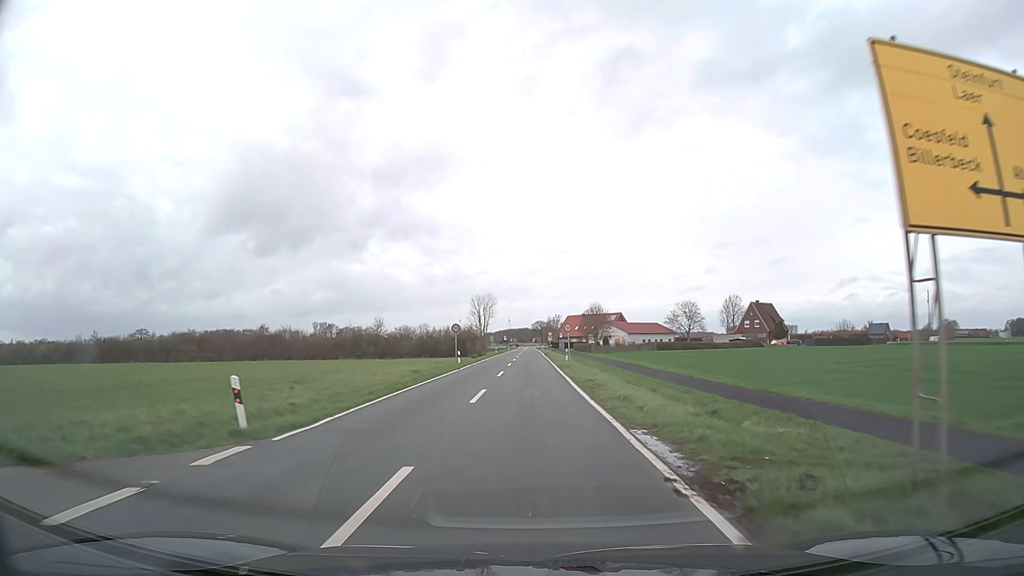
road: secondary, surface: asphalt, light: Day
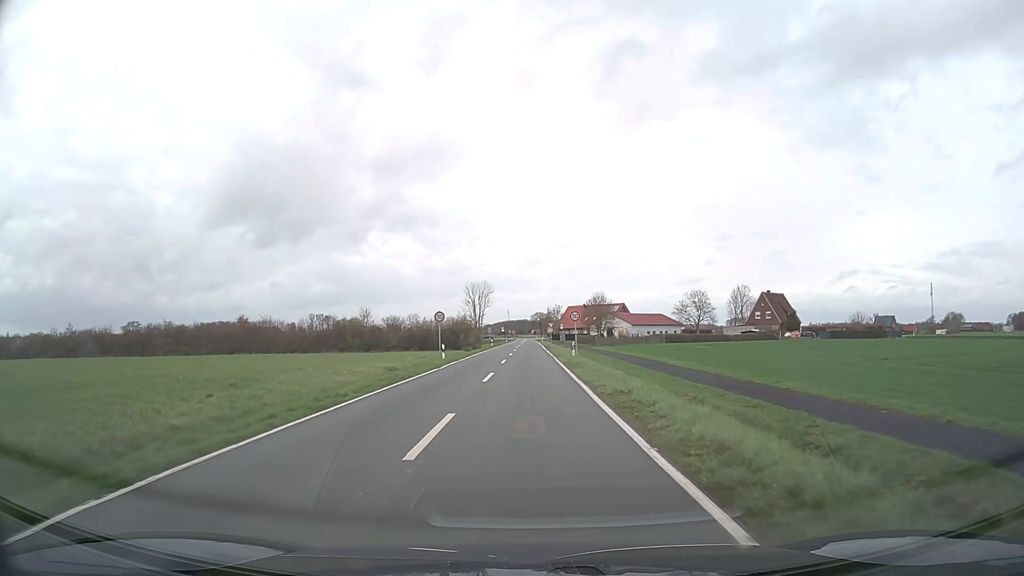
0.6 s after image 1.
(0.0, +8.0) m; 0°
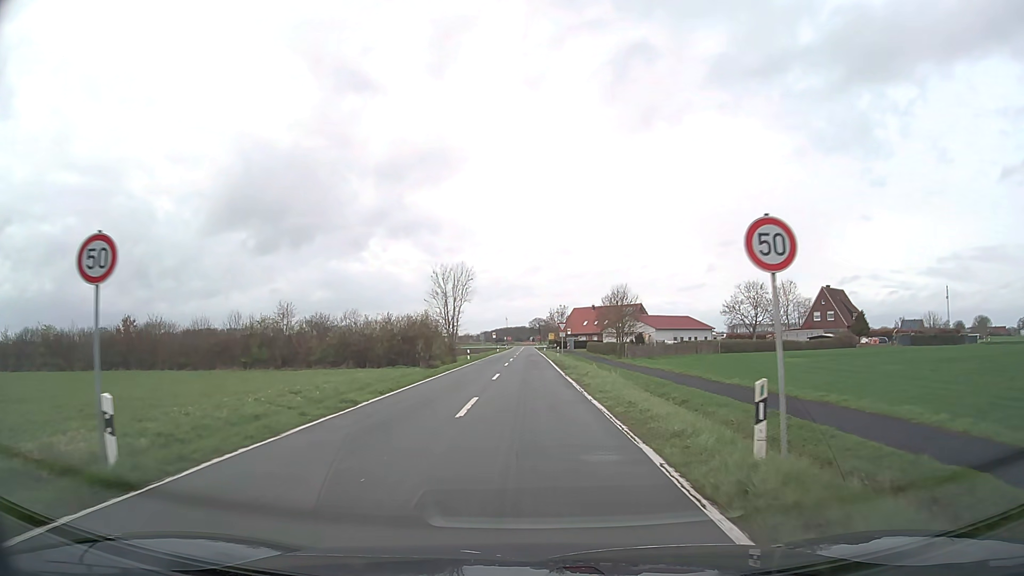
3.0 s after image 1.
(0.0, +31.4) m; 0°
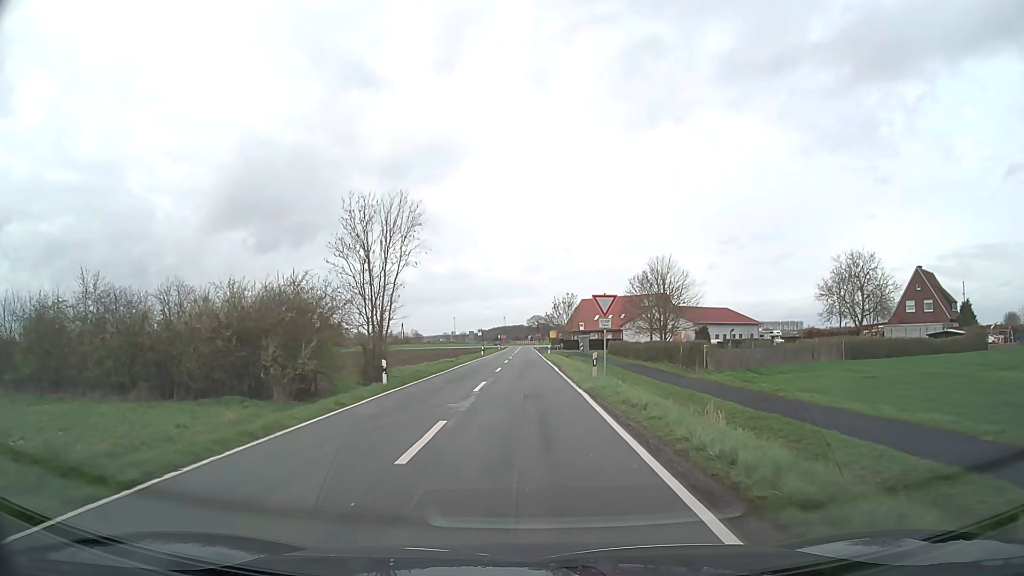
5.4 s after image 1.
(+0.1, +30.8) m; 0°
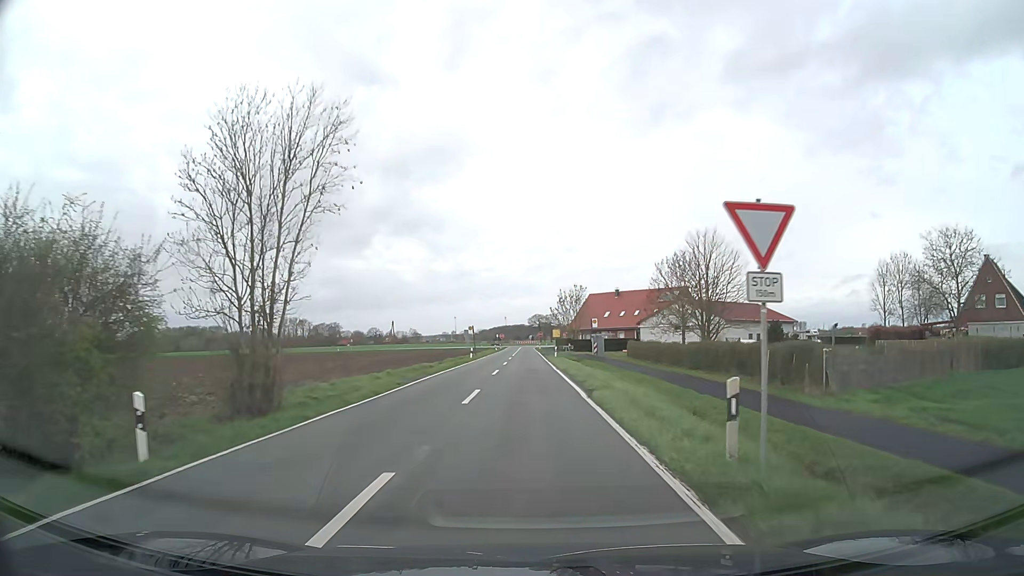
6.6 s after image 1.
(0.0, +15.2) m; 0°
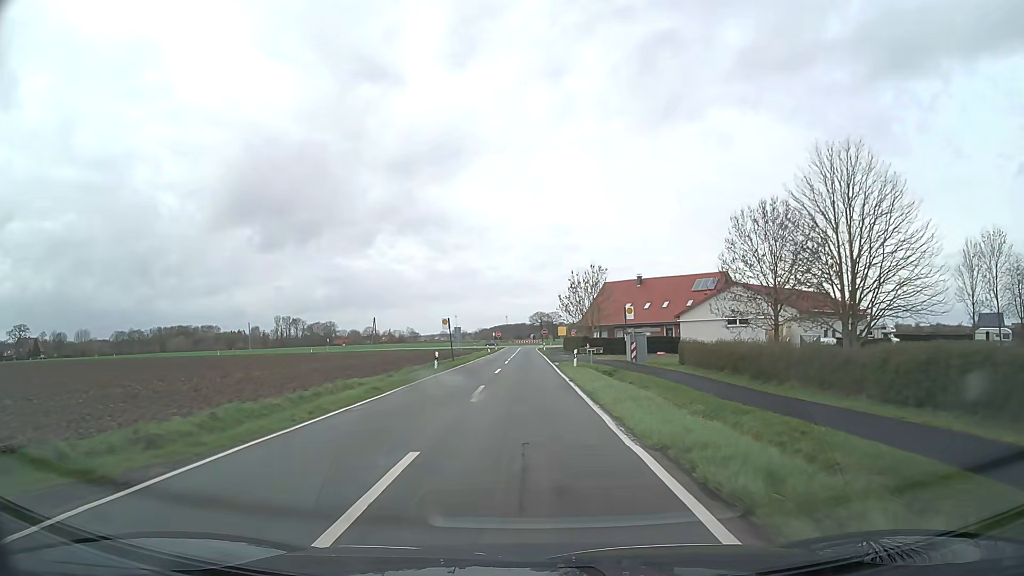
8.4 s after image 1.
(0.0, +22.7) m; 0°
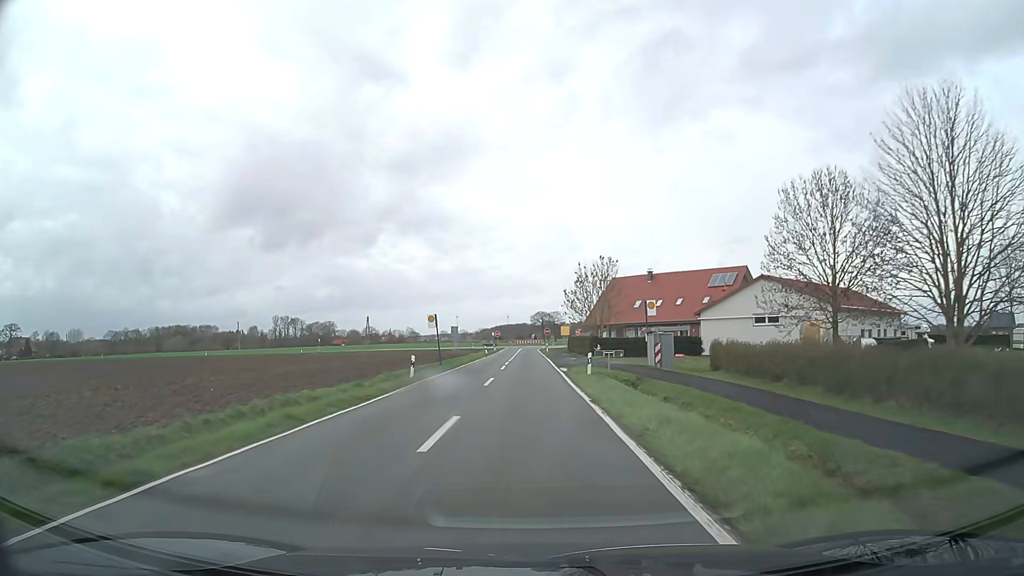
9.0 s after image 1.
(0.0, +7.5) m; 0°
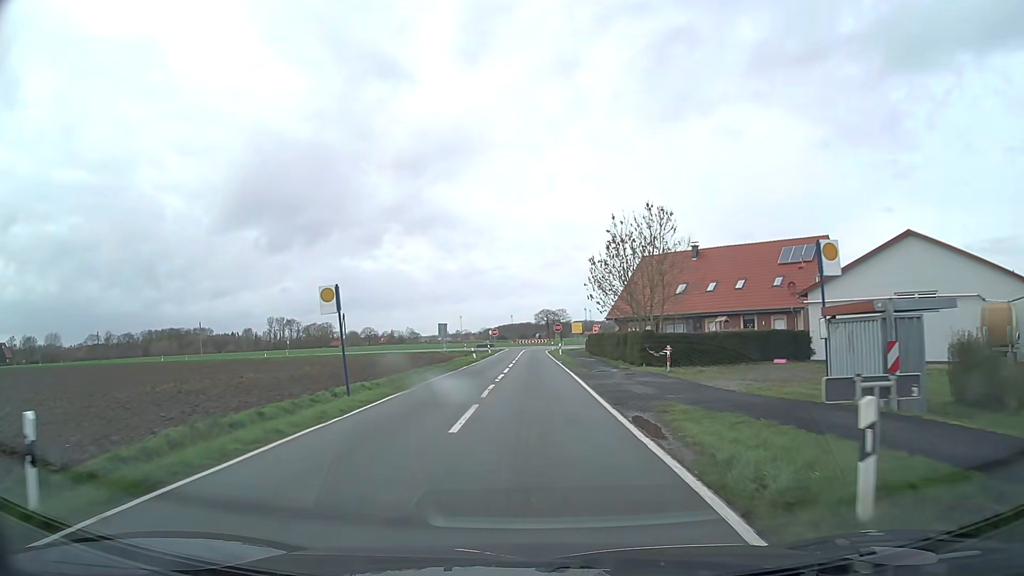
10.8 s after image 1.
(-0.1, +22.5) m; 0°
(0, +10) (0, +20) (0, +30) (0, +40) (0, +50) (0, +60) (0, +70) (0, +80) (+2, +90) (+7, +99) m
